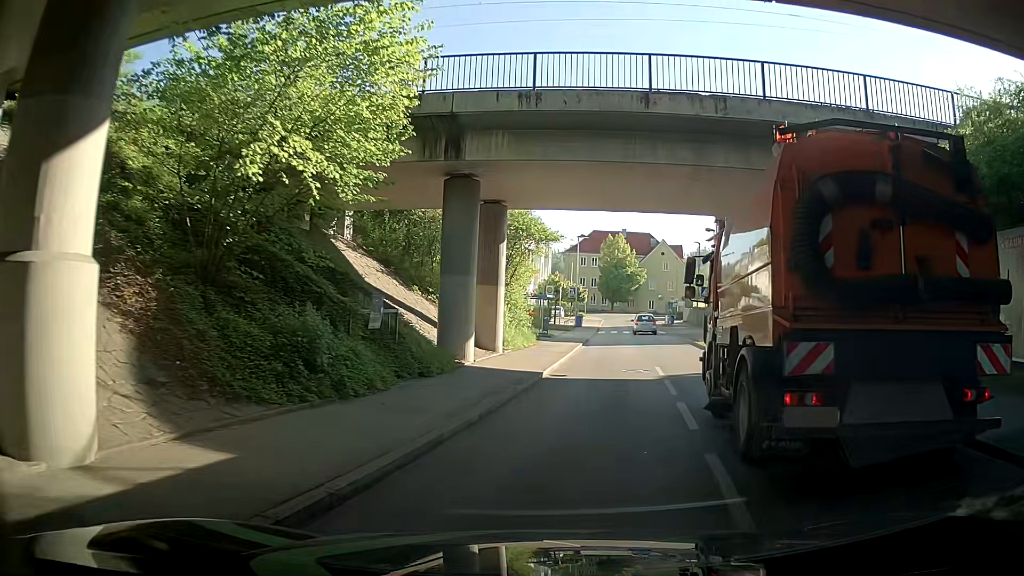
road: unclassified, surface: asphalt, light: Day
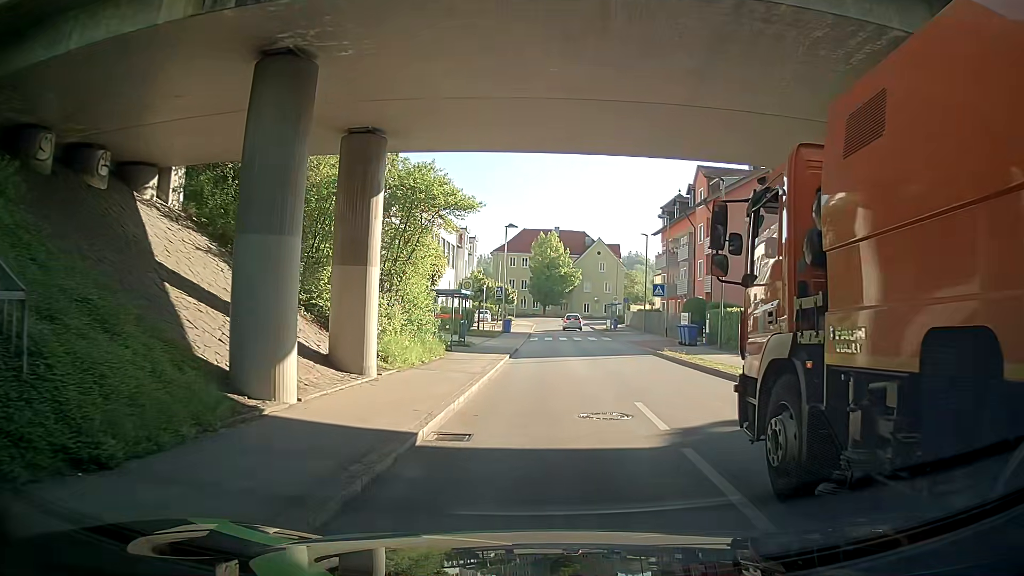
(+1.1, +8.8) m; +7°
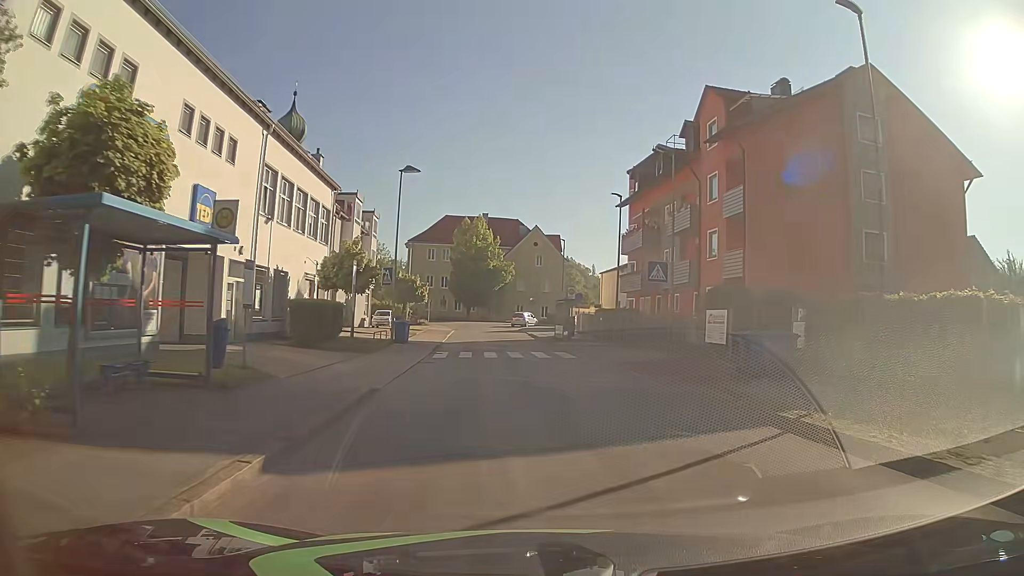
(+1.2, +20.0) m; +7°
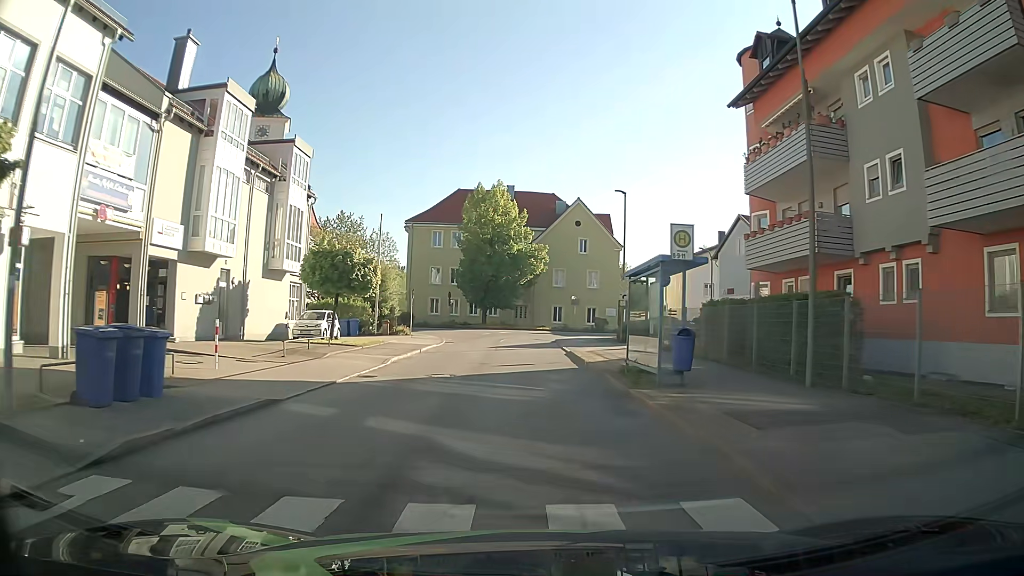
(+0.1, +24.8) m; -4°
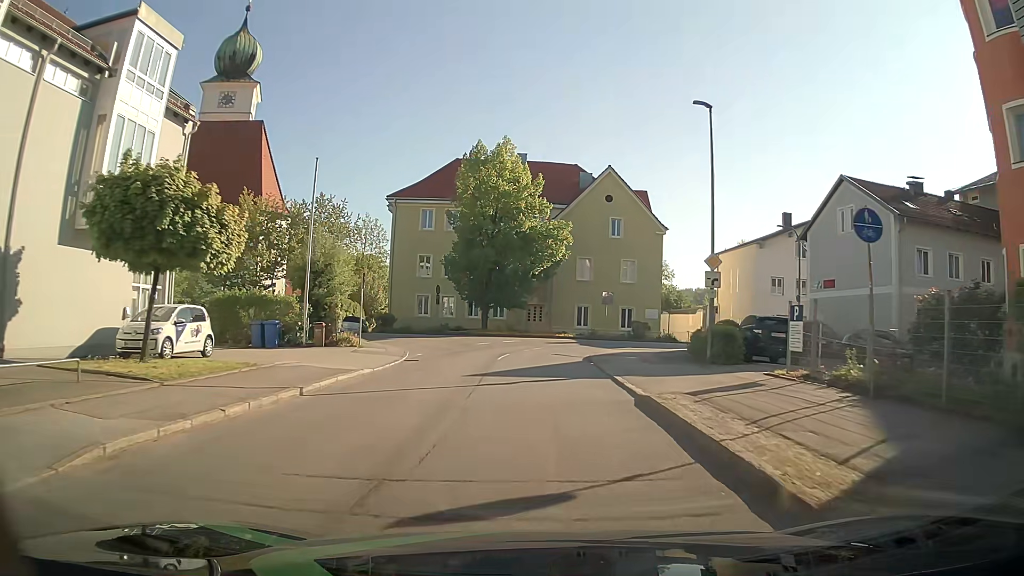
(-0.1, +15.8) m; -1°
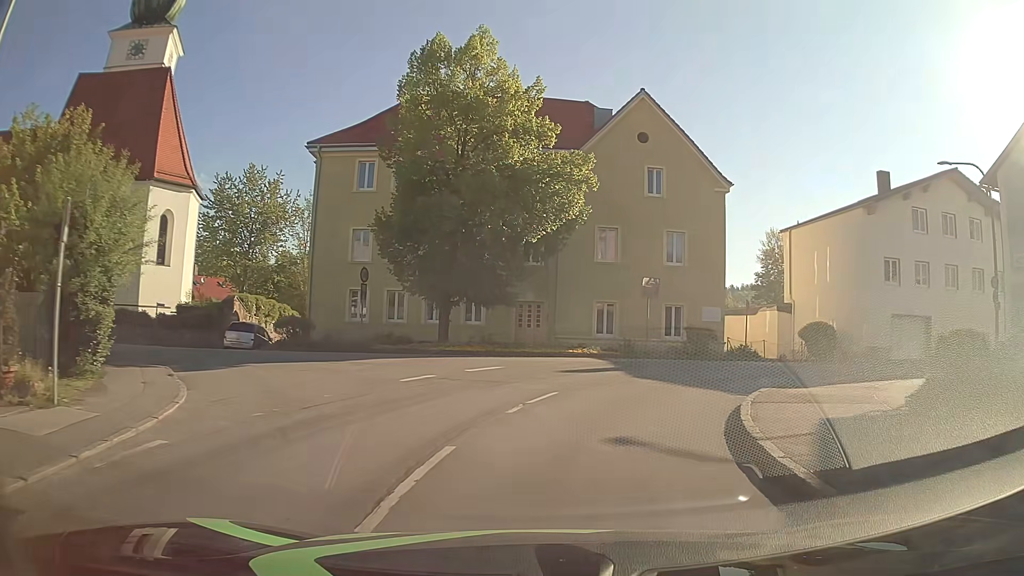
(-0.3, +18.6) m; +1°
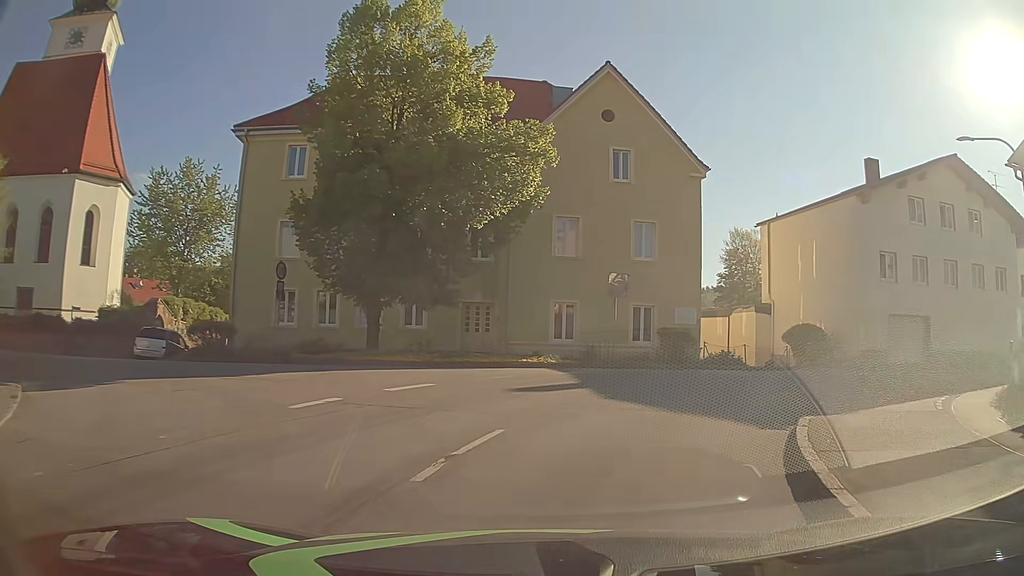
(+0.1, +4.2) m; +5°
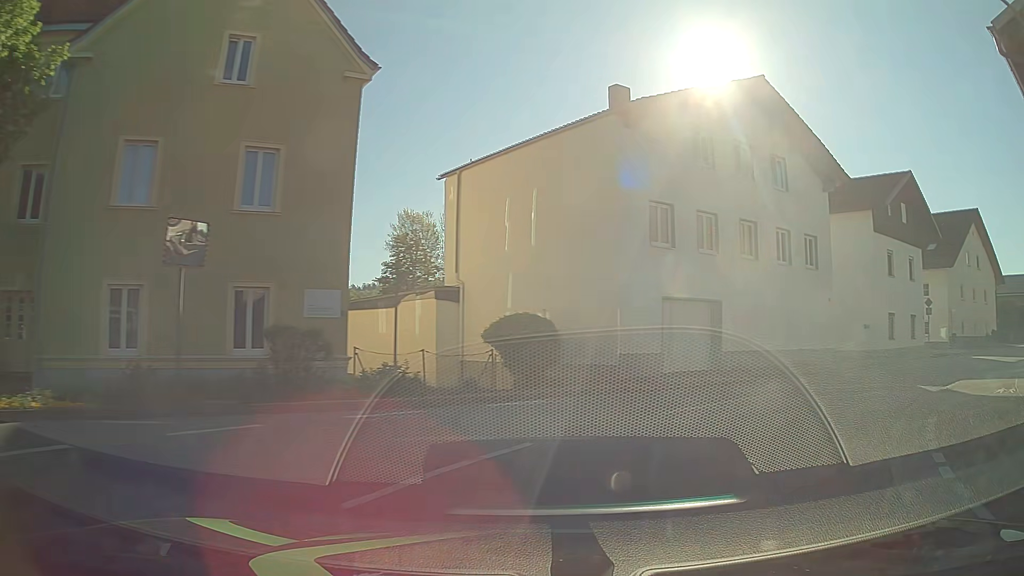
(+2.3, +11.9) m; +28°
(+3, +10) (+9, +17) (+17, +23) (+25, +29) (+33, +35) (+41, +41) (+50, +46) (+58, +52) (+67, +57) (+76, +61) m
